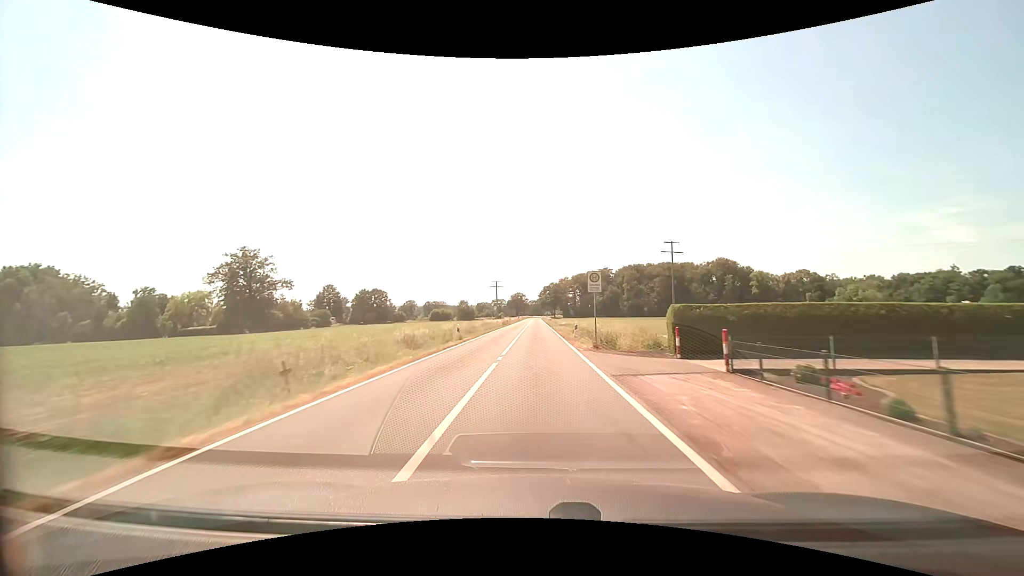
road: secondary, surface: asphalt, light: Day
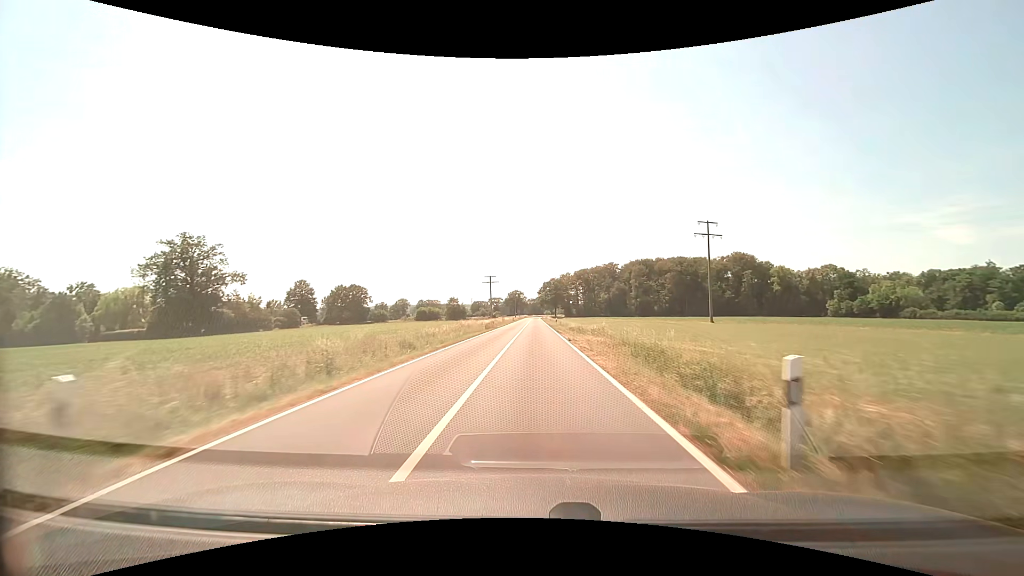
(+0.1, +25.1) m; 0°
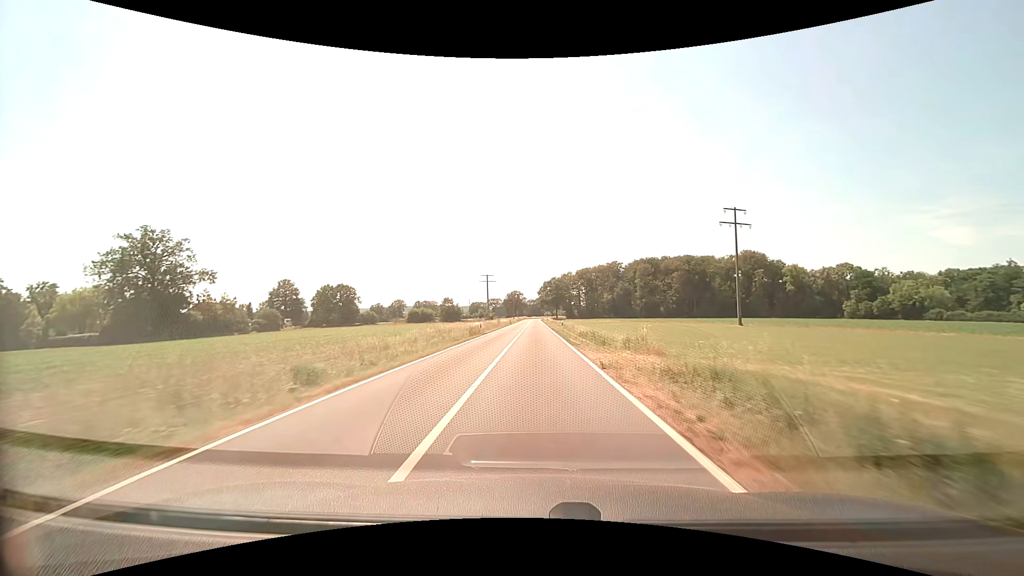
(0.0, +12.6) m; 0°
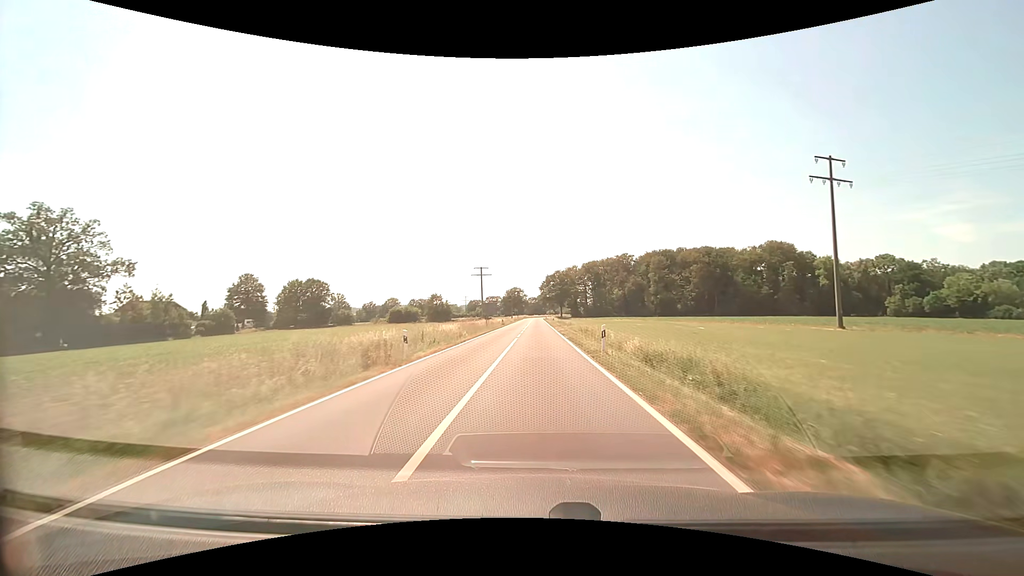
(0.0, +25.2) m; 0°
